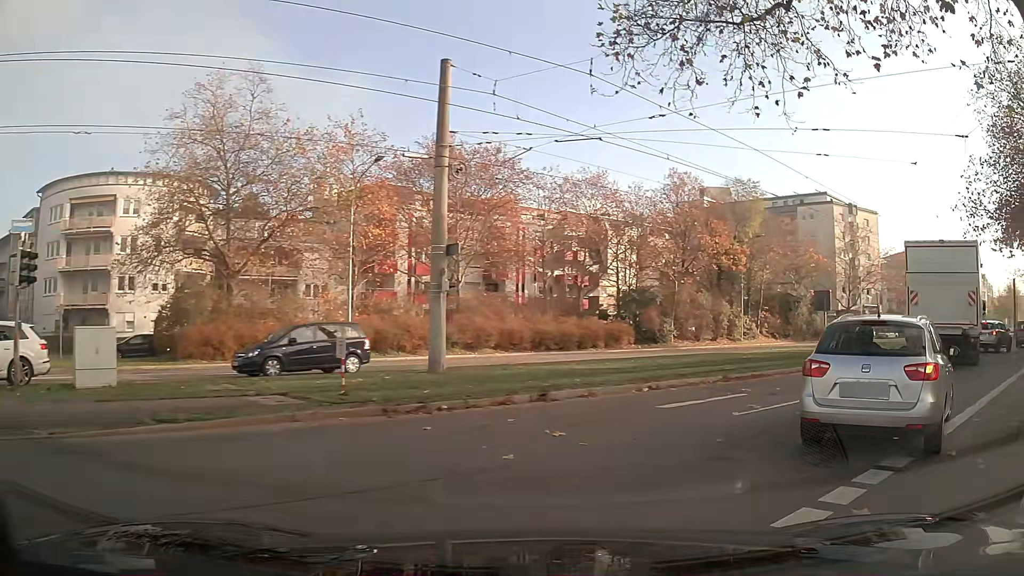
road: tertiary_link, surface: asphalt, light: Day
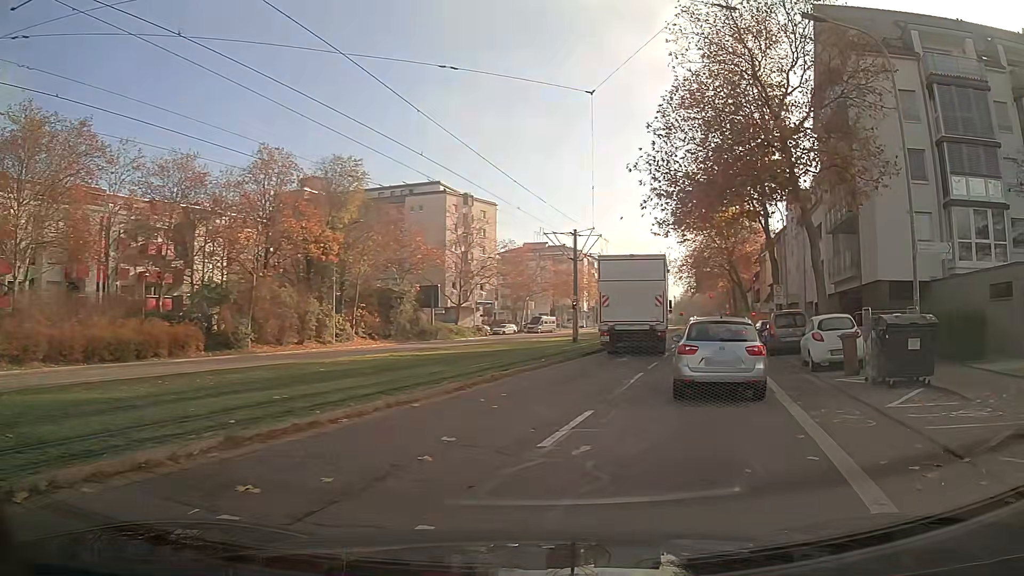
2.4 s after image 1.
(+2.3, +7.7) m; +33°
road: tertiary
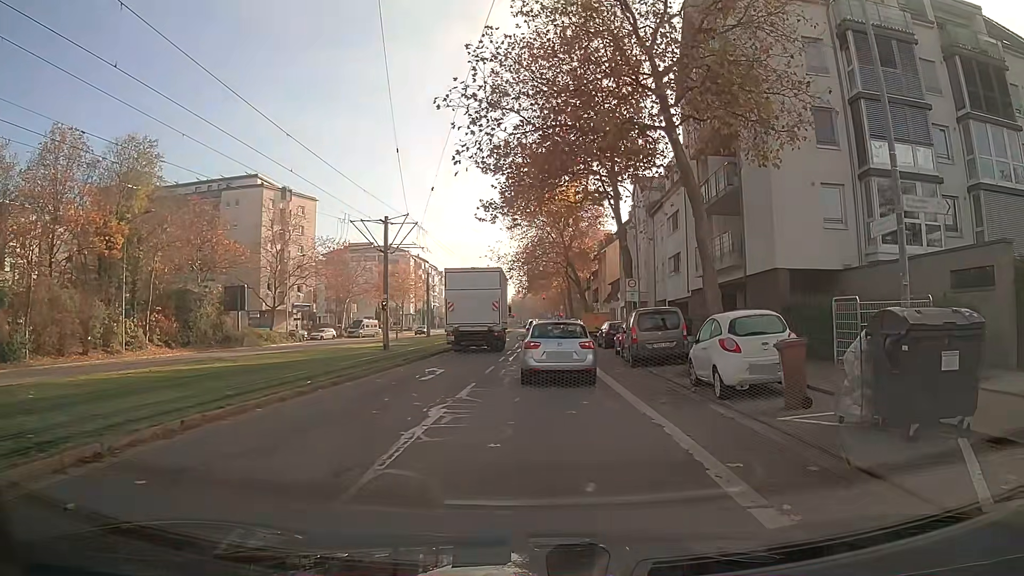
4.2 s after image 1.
(+0.8, +6.9) m; +11°
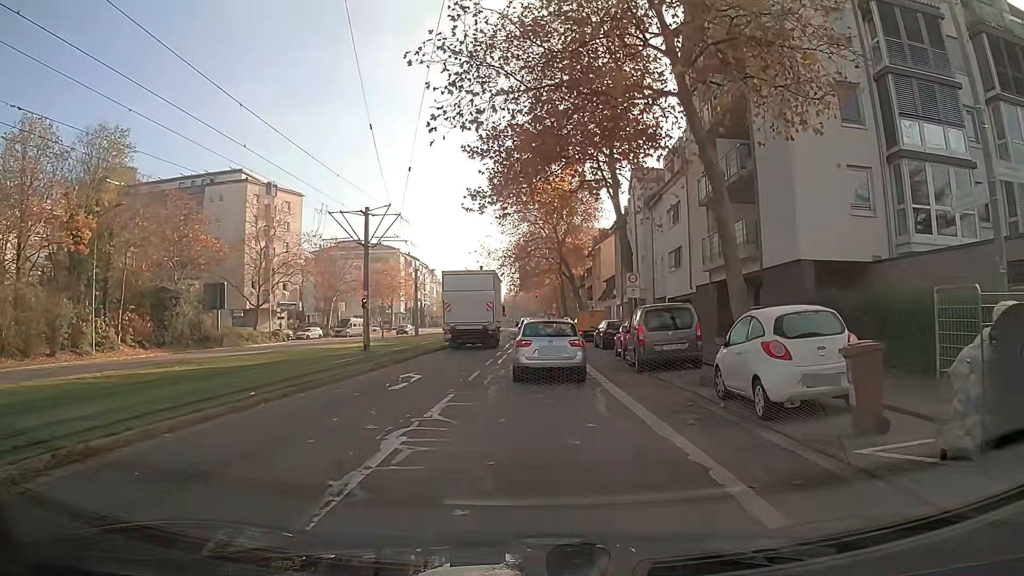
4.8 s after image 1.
(0.0, +2.7) m; 0°
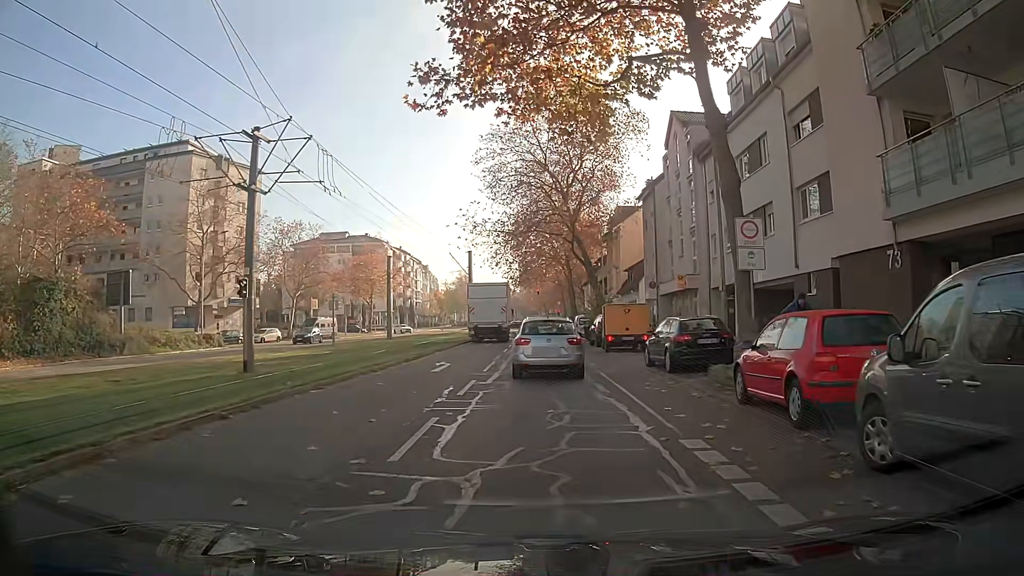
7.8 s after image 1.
(0.0, +15.3) m; +1°
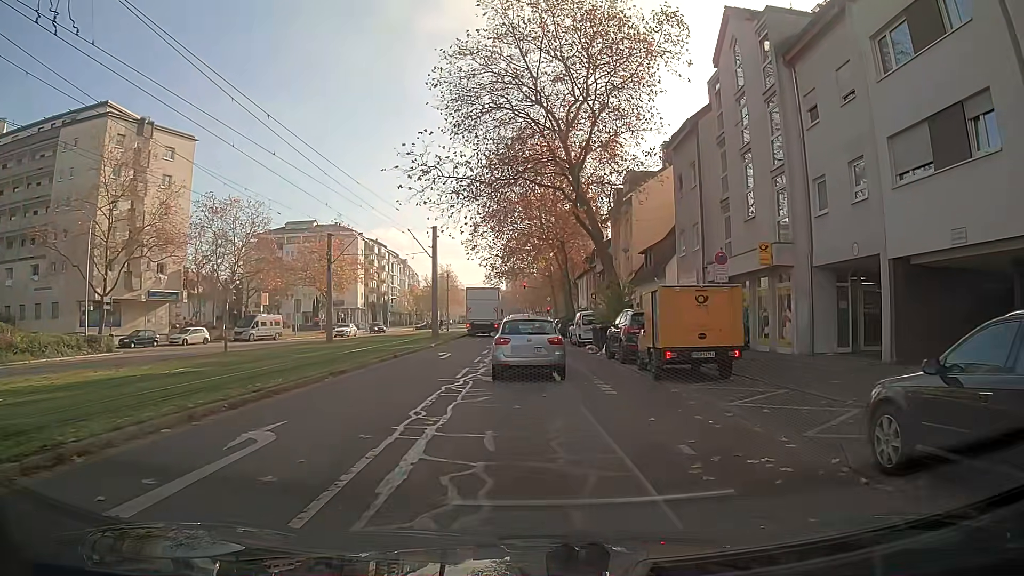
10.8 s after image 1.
(+0.1, +14.4) m; 0°
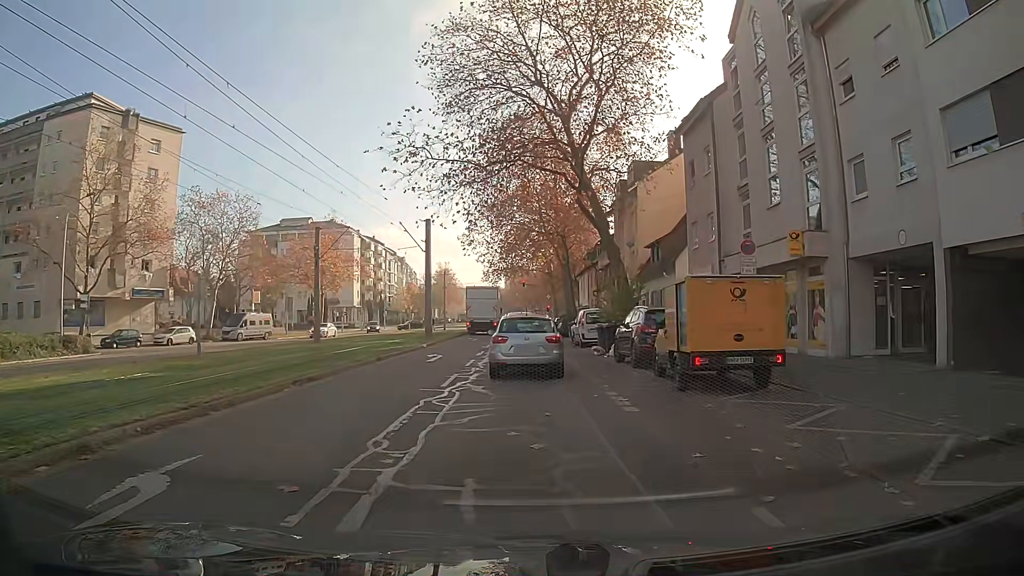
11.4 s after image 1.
(0.0, +2.6) m; 0°
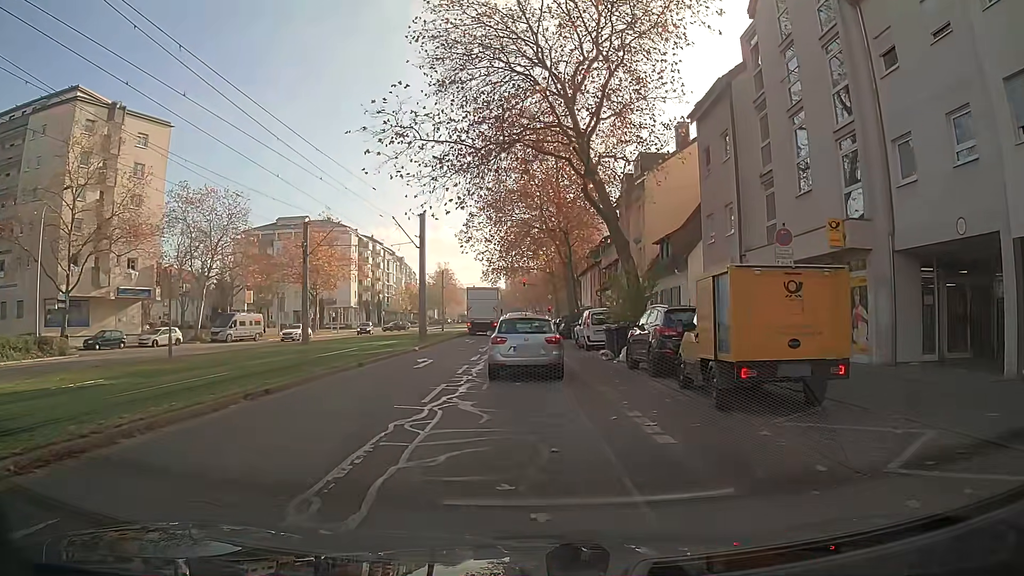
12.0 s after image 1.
(0.0, +2.5) m; +2°
